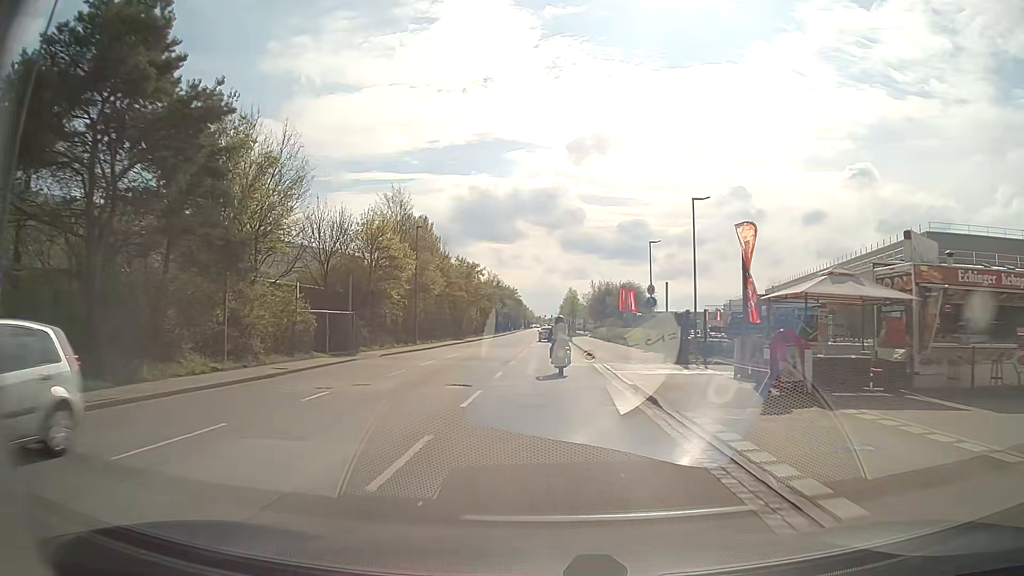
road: residential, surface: asphalt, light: Day
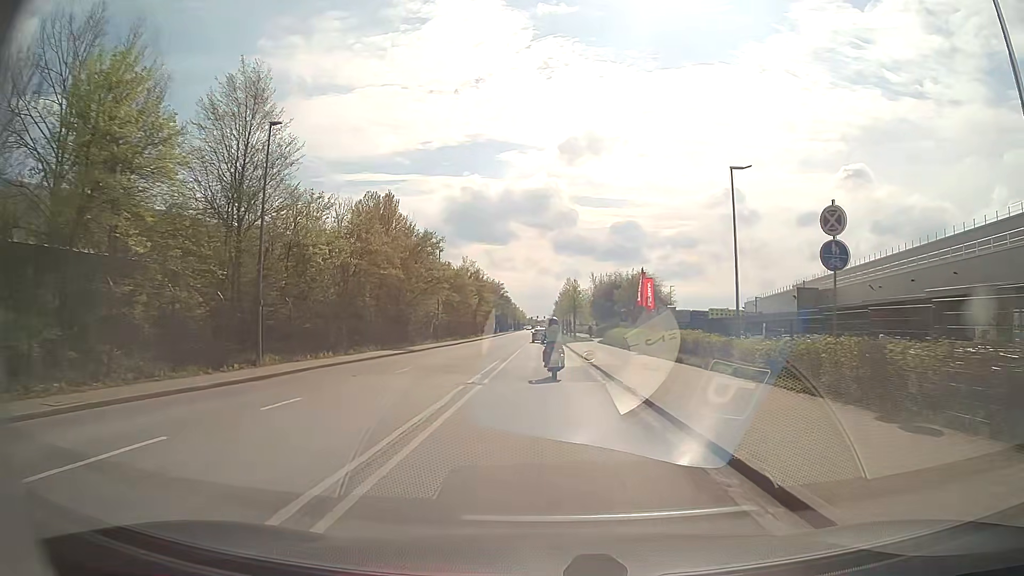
(+0.2, +25.3) m; +1°
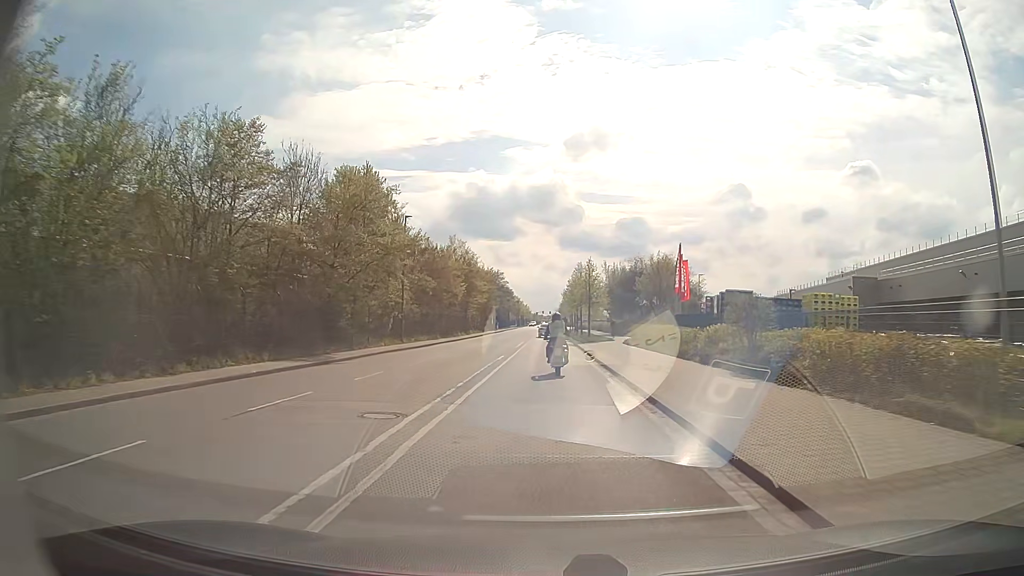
(-0.1, +16.8) m; 0°
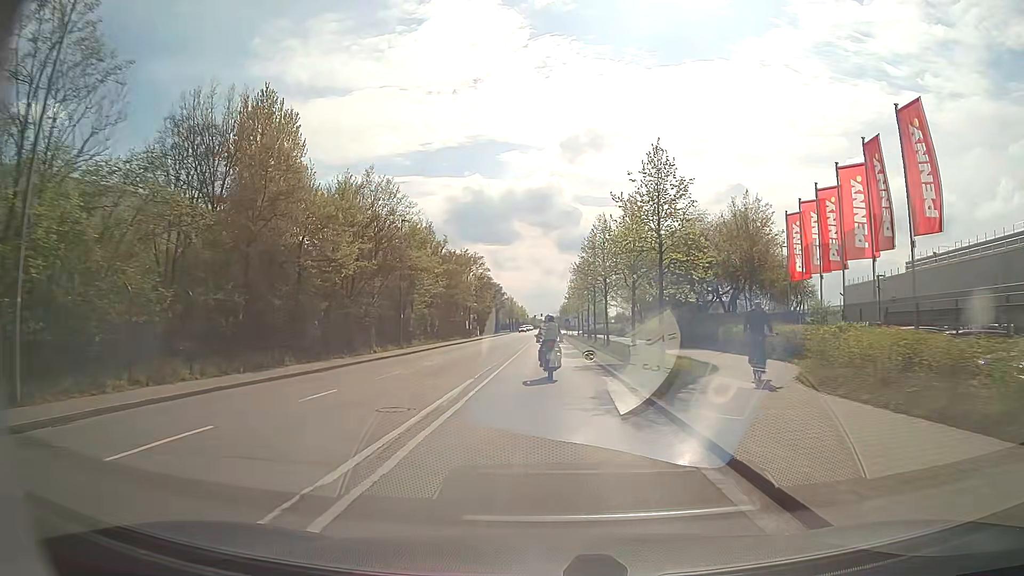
(0.0, +33.7) m; 0°
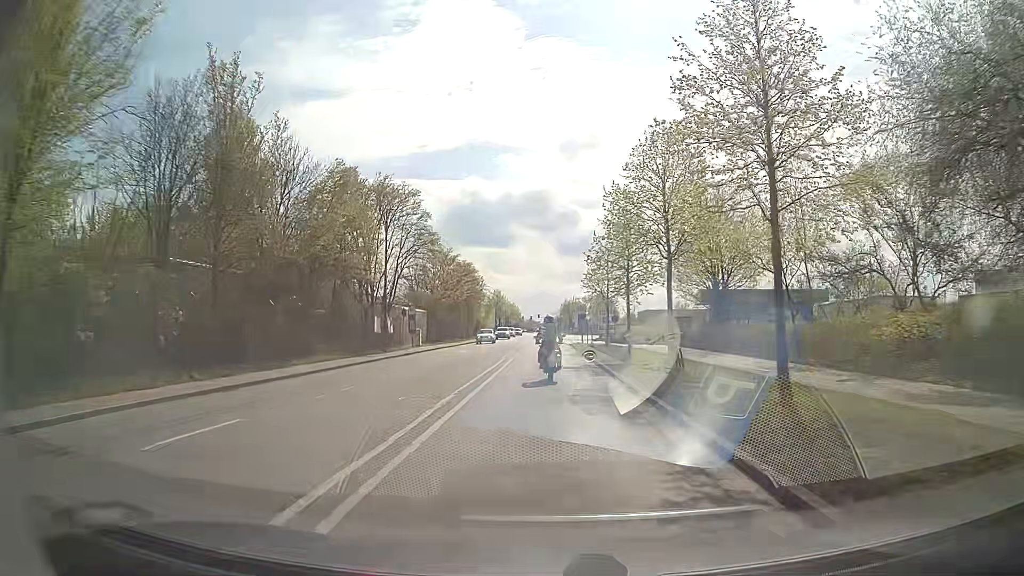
(-0.1, +41.3) m; +1°
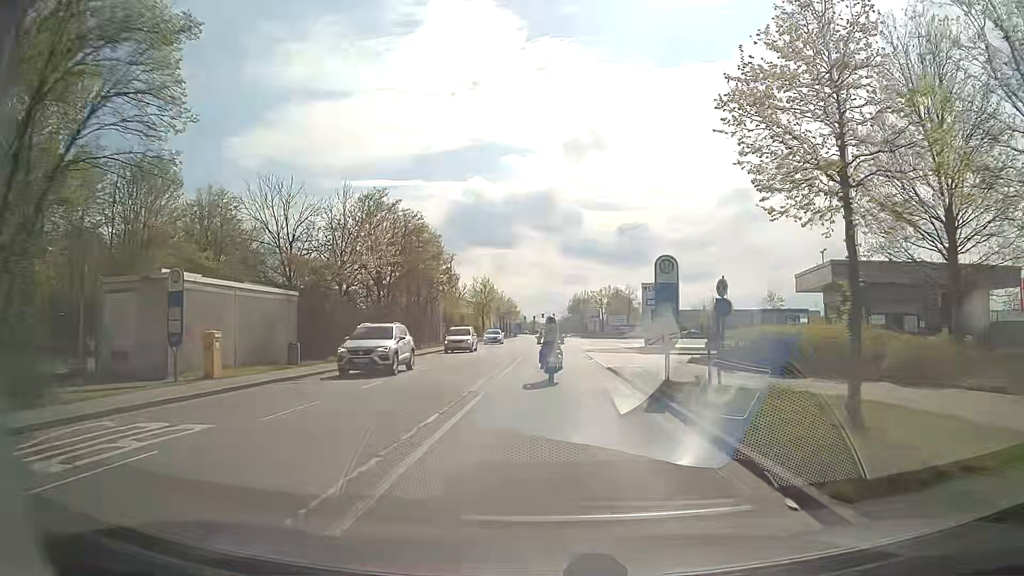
(-0.8, +32.9) m; -2°
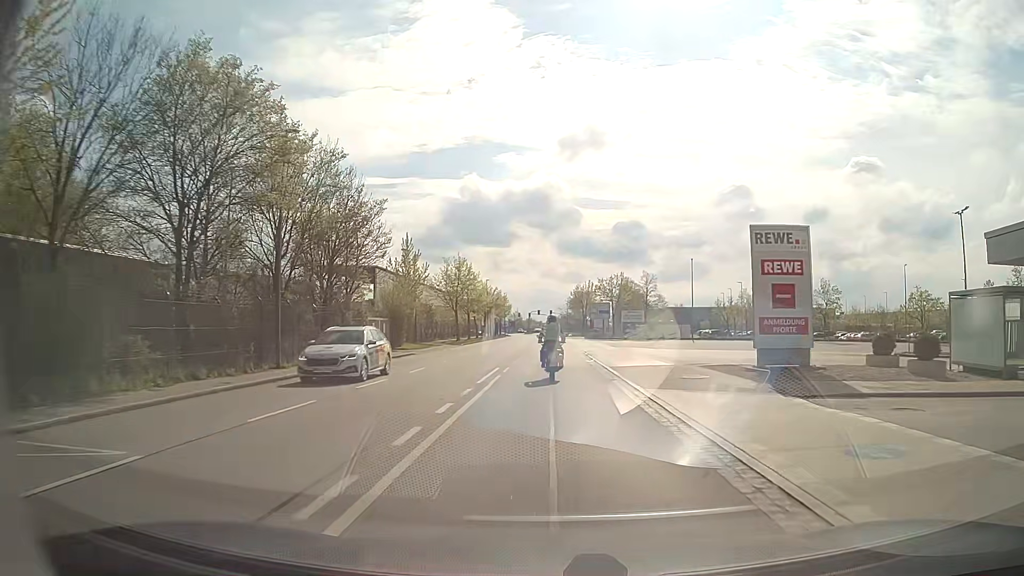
(+0.1, +24.4) m; 0°
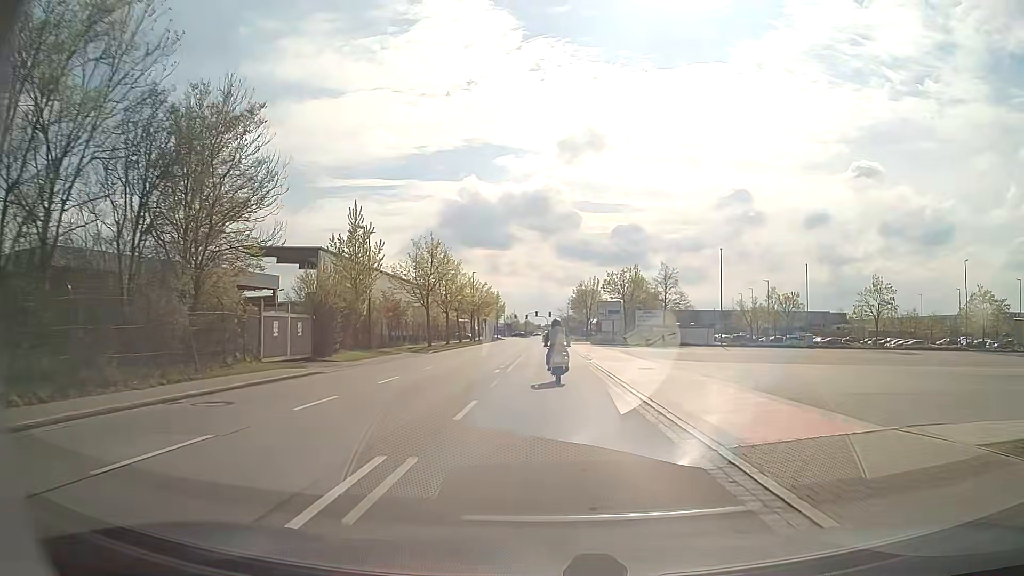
(0.0, +15.9) m; 0°
(0, +10) (0, +20) (0, +30) (0, +40) (0, +50) (0, +60) (0, +70) (0, +80) (0, +90) (0, +100) m
